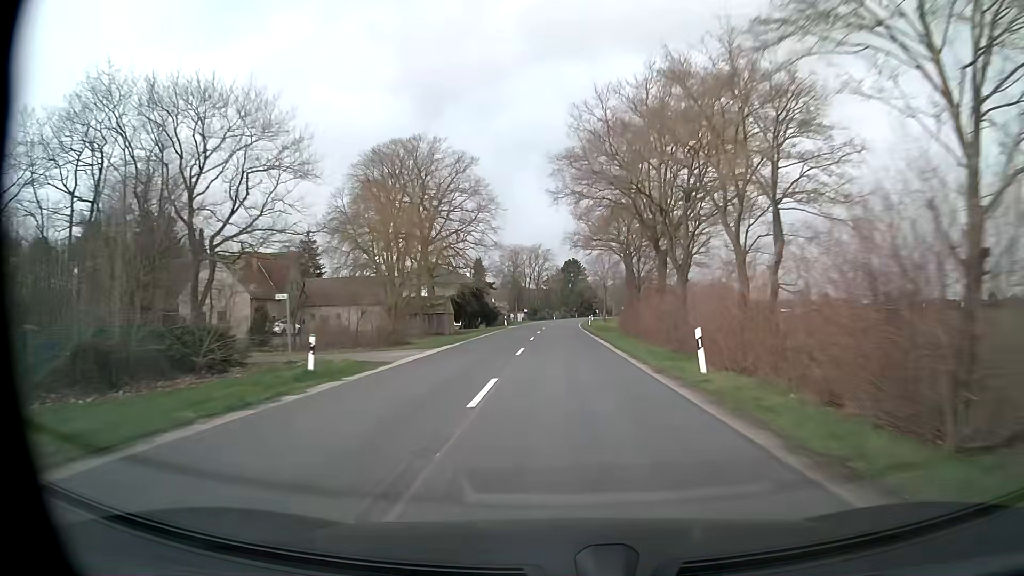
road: secondary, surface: asphalt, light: Day
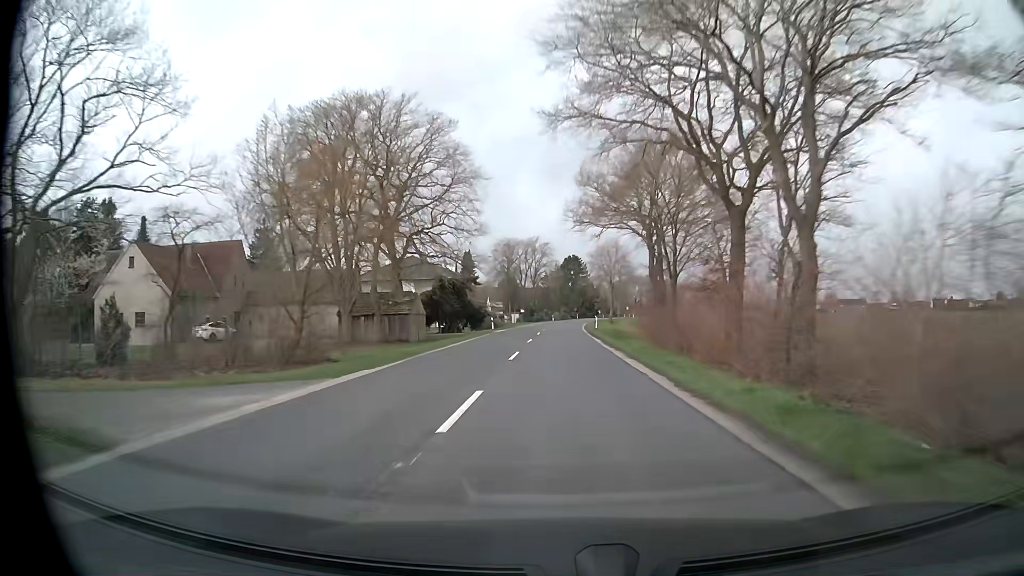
(0.0, +13.8) m; 0°
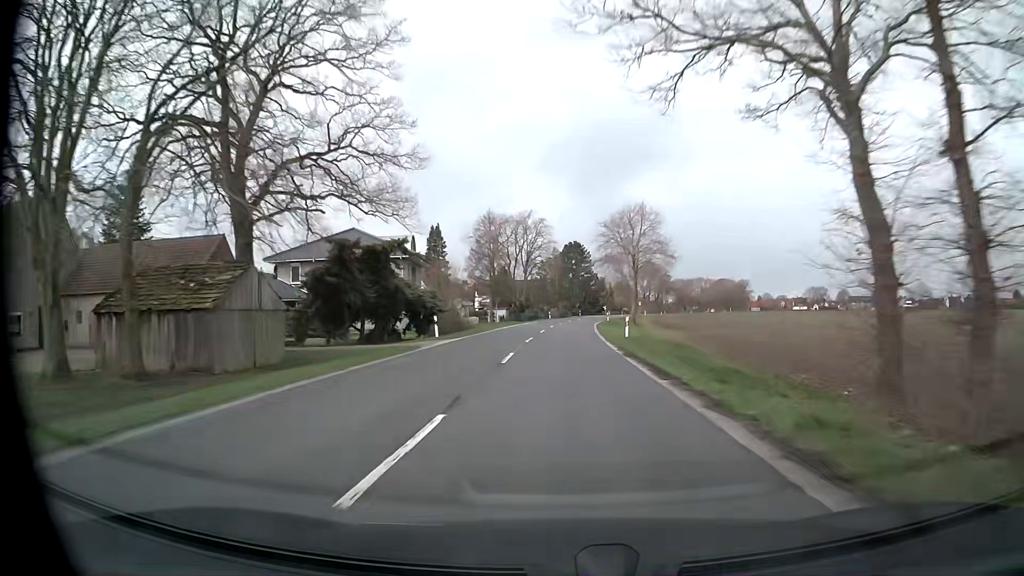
(-0.1, +27.0) m; 0°
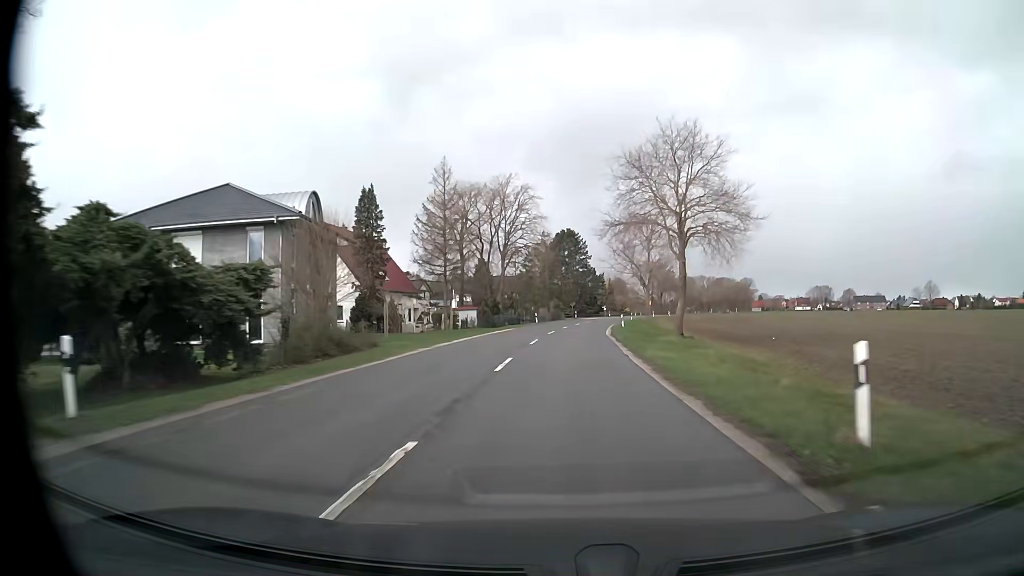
(+0.1, +25.5) m; +1°
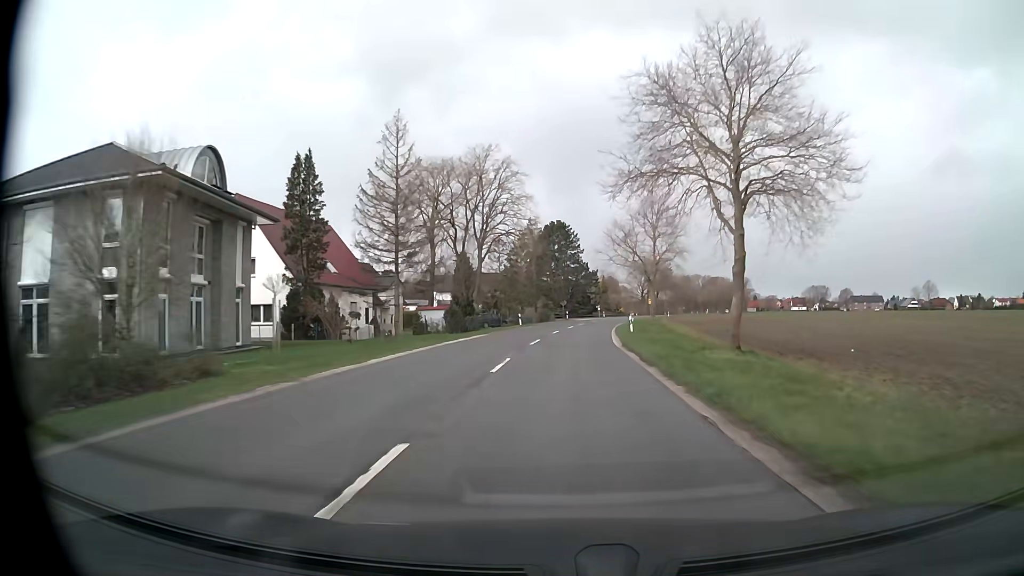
(+0.1, +12.2) m; +1°
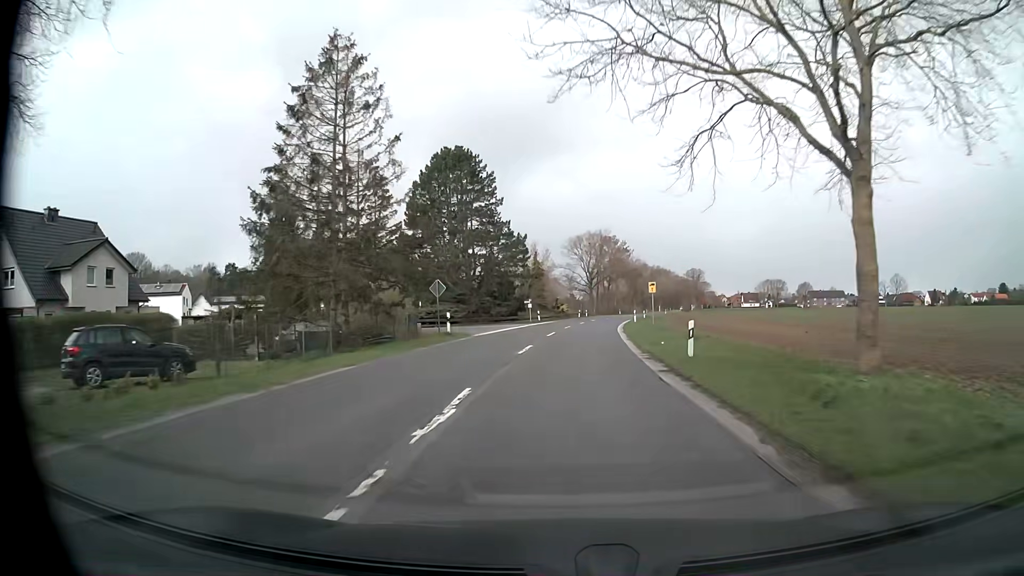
(+2.5, +54.3) m; +6°
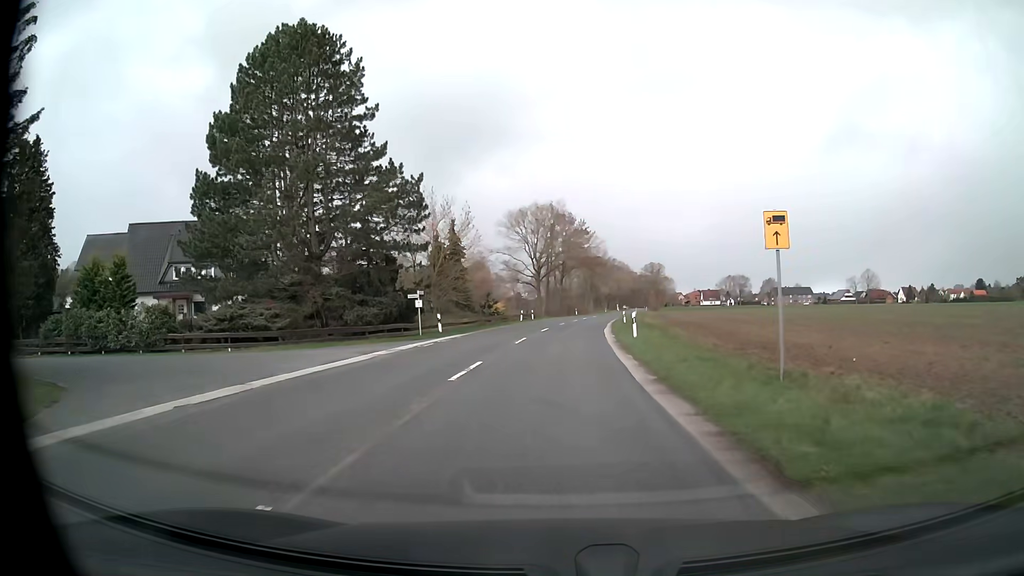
(+1.2, +30.0) m; +5°
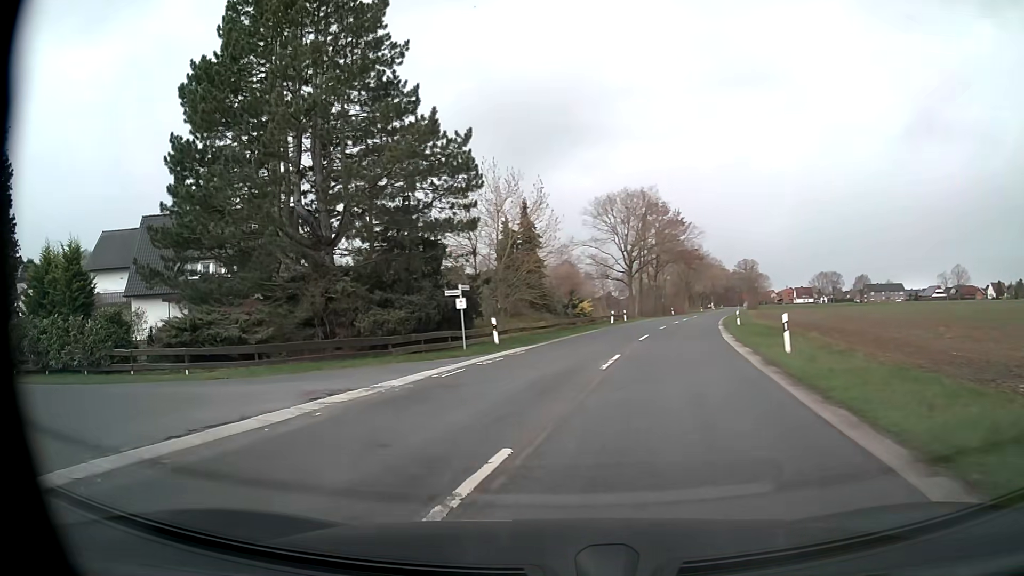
(-0.2, +9.5) m; -7°
